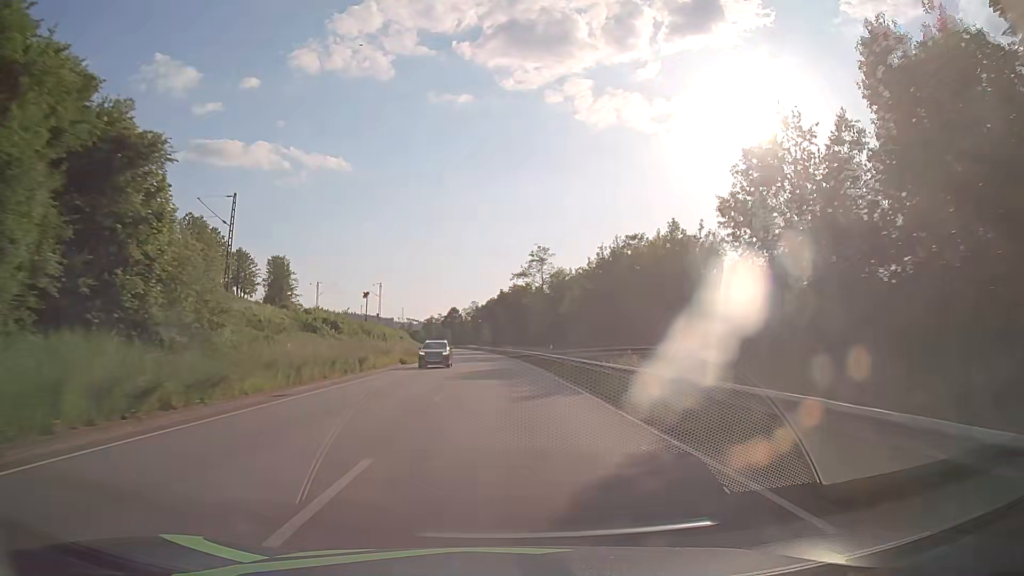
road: primary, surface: asphalt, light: Day
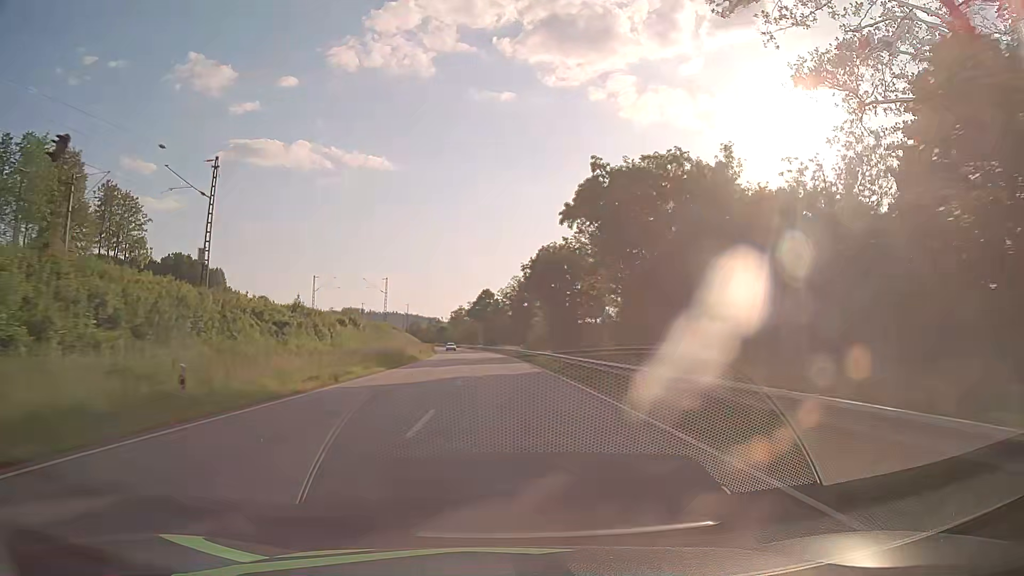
(-3.1, +78.9) m; -4°
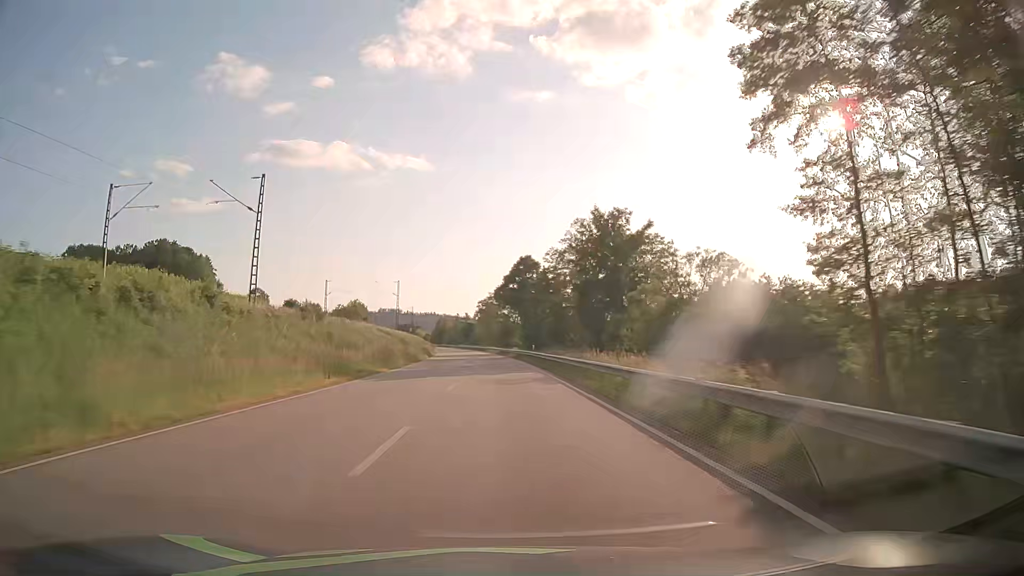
(-1.8, +63.1) m; -4°
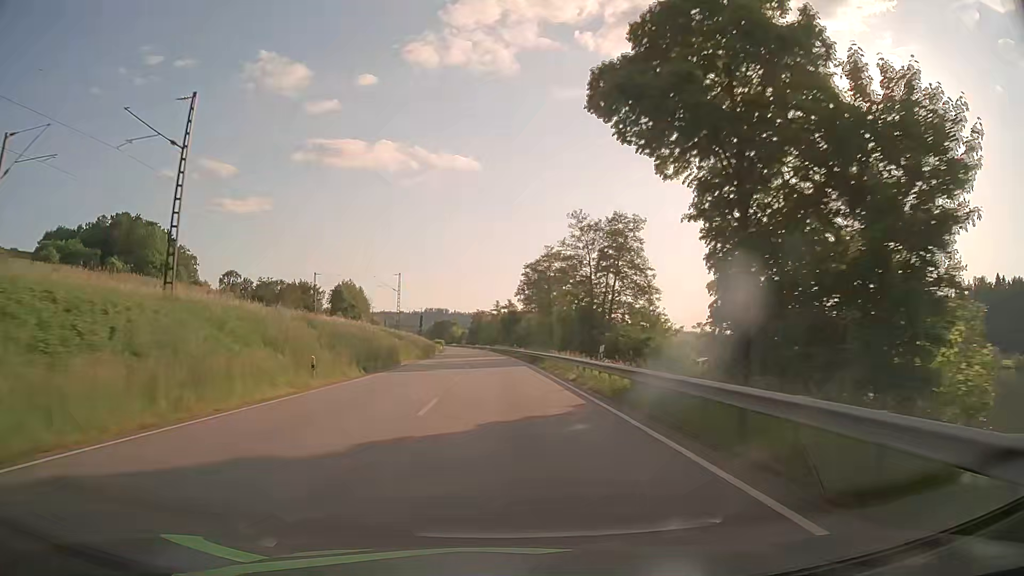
(-2.6, +78.9) m; -4°
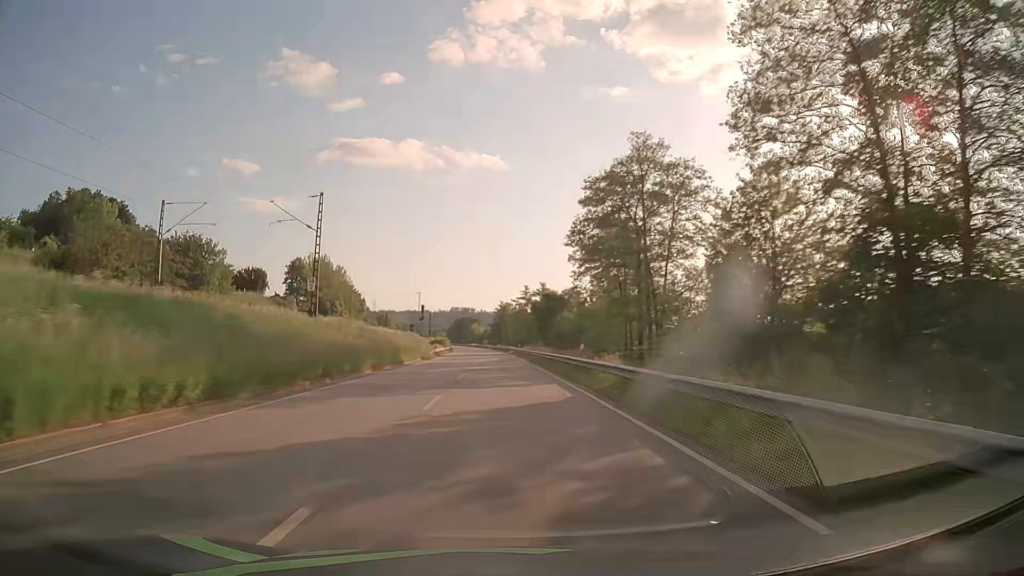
(-1.0, +47.4) m; -2°
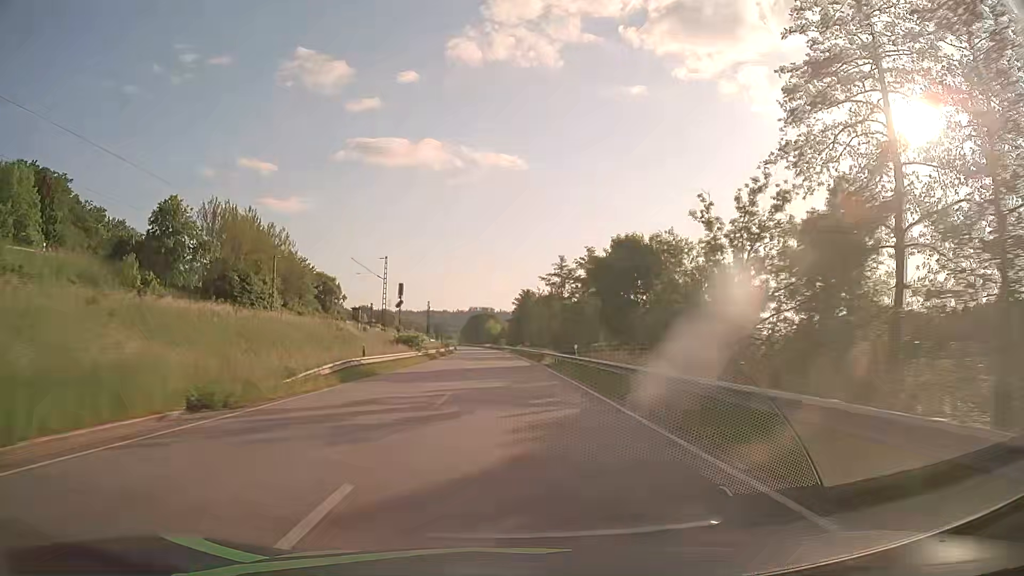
(-0.7, +47.4) m; -1°
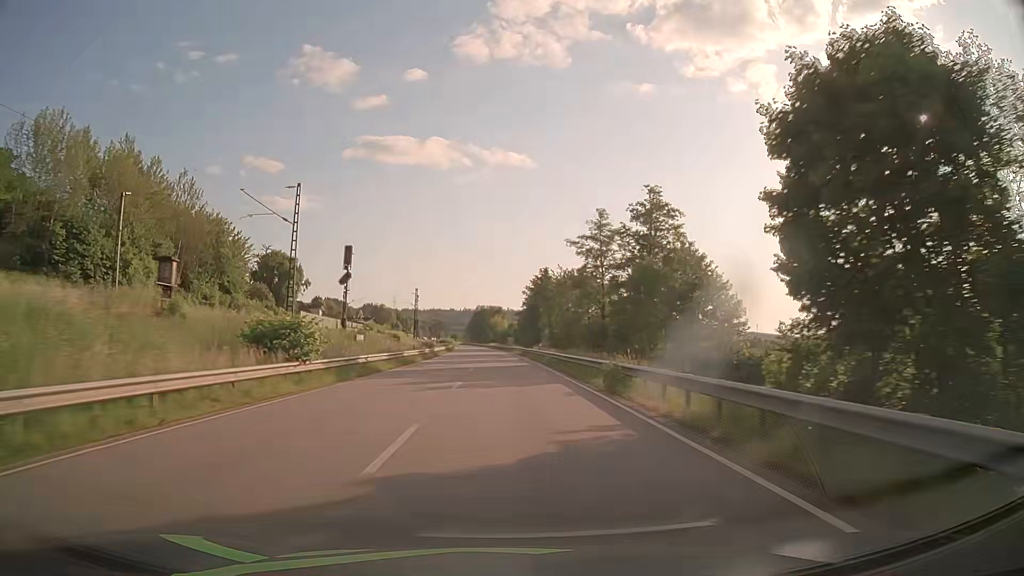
(-0.4, +31.6) m; -1°
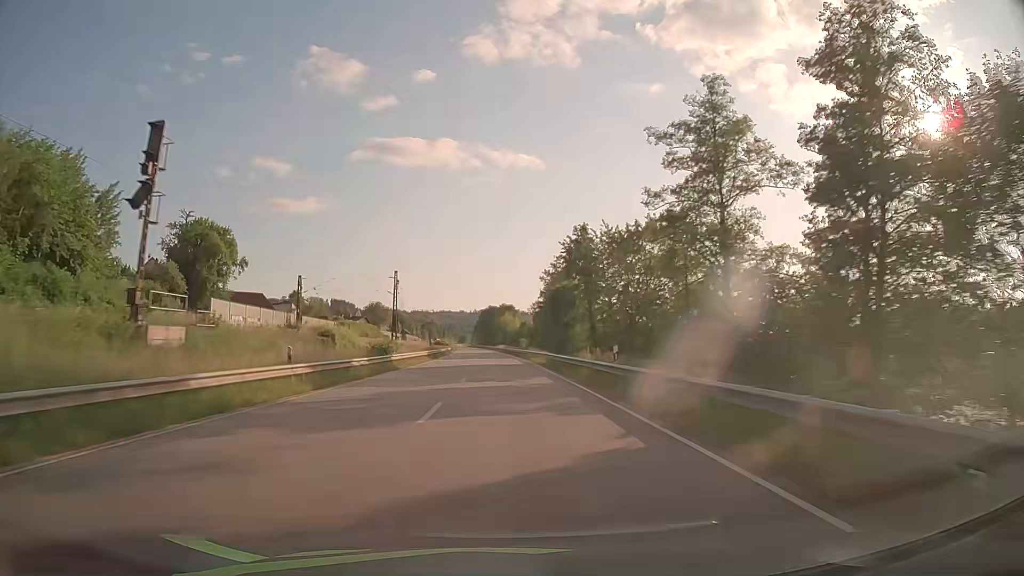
(-0.2, +31.7) m; -1°
(0, +10) (0, +20) (0, +30) (0, +40) (-1, +50) (-1, +60) (-1, +70) (-2, +80) (-2, +90) (-3, +100) m
